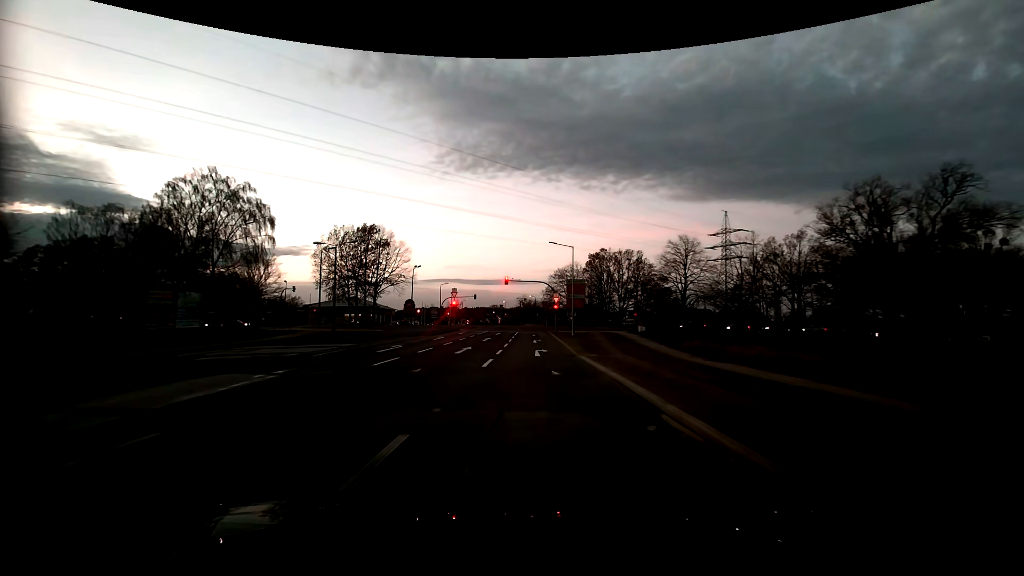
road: tertiary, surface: asphalt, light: Dusk
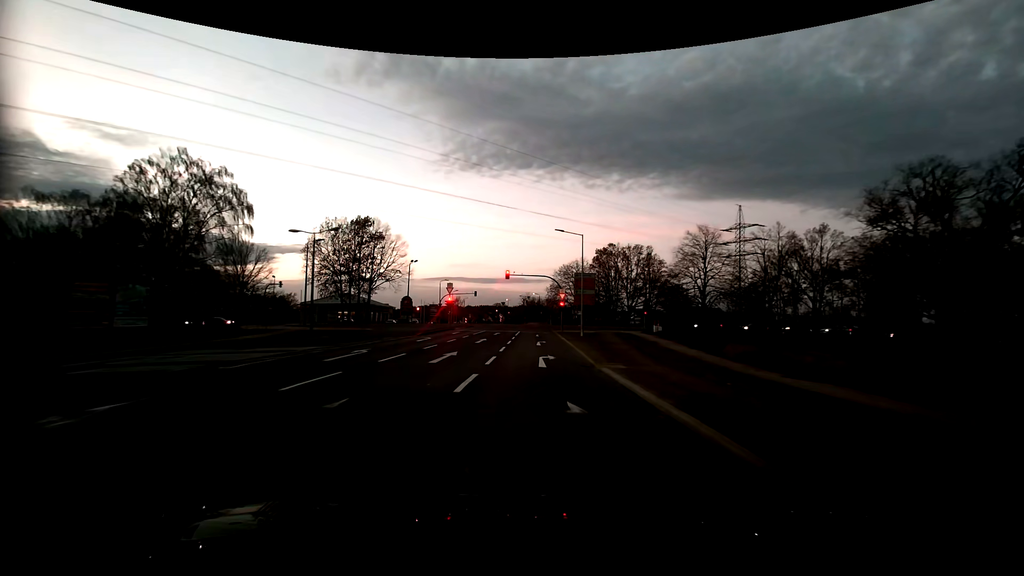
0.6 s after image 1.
(0.0, +5.6) m; 0°
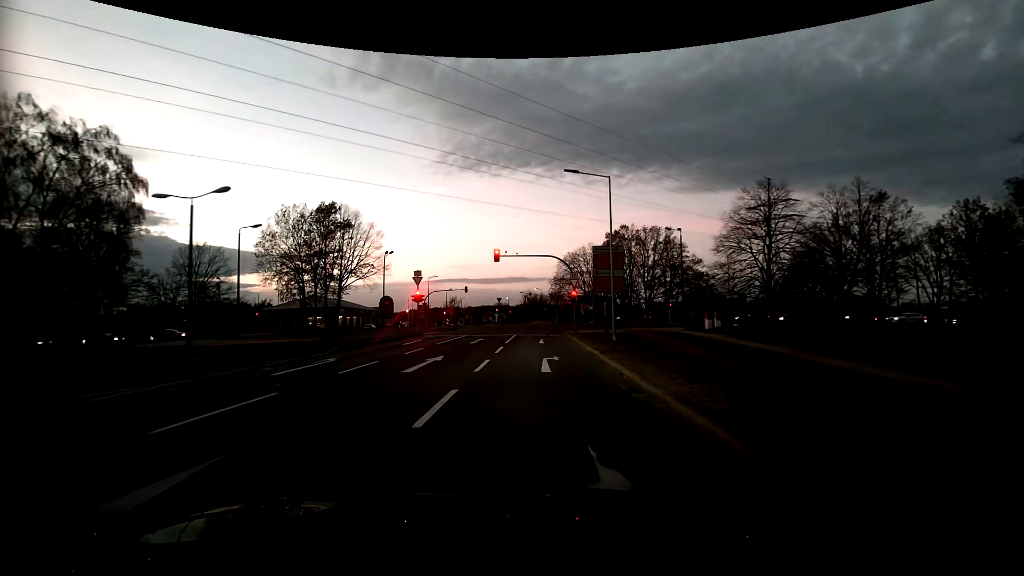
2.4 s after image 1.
(-0.2, +15.2) m; -1°
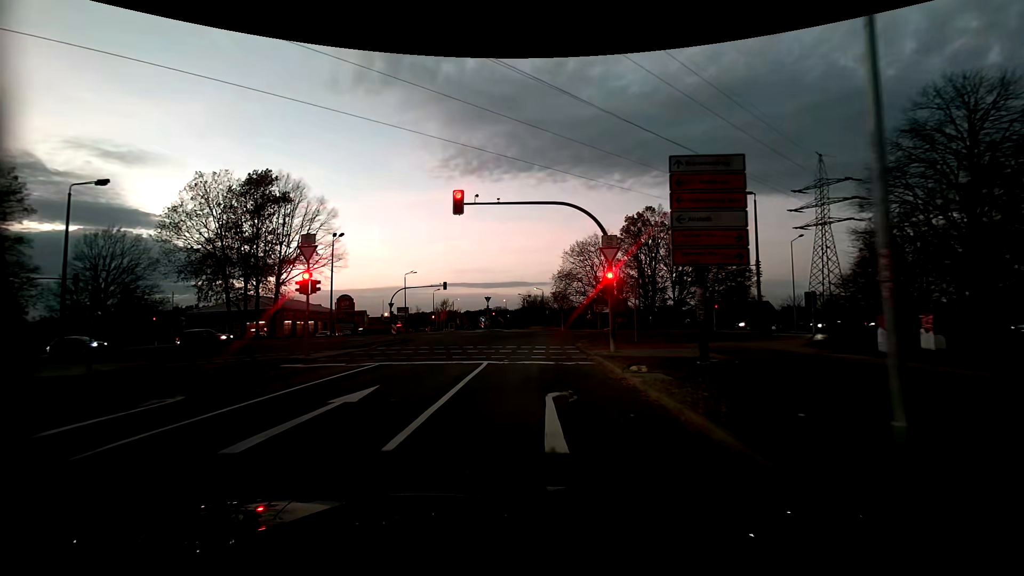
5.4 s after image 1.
(-0.1, +18.5) m; 0°
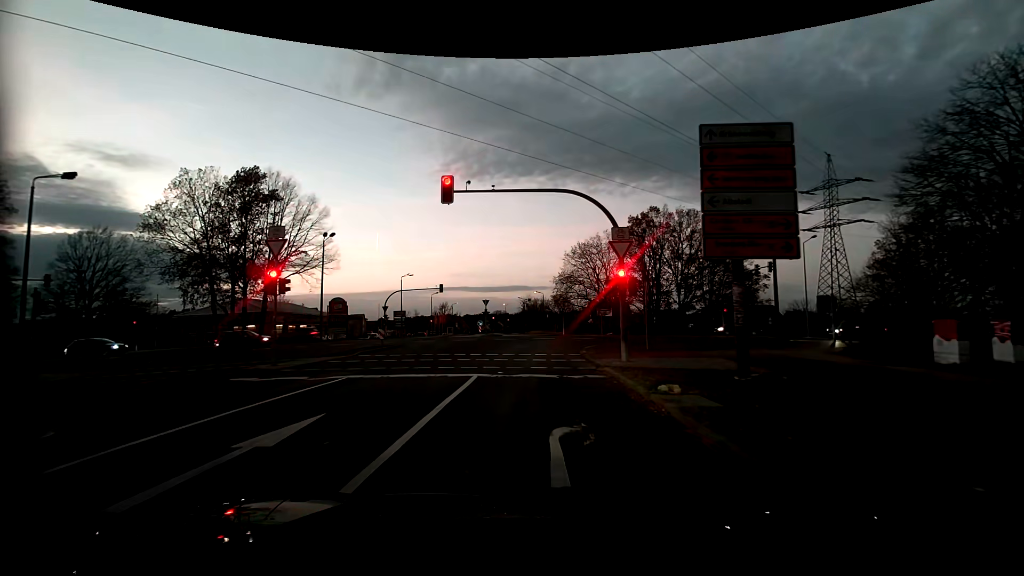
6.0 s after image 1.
(0.0, +2.5) m; 0°
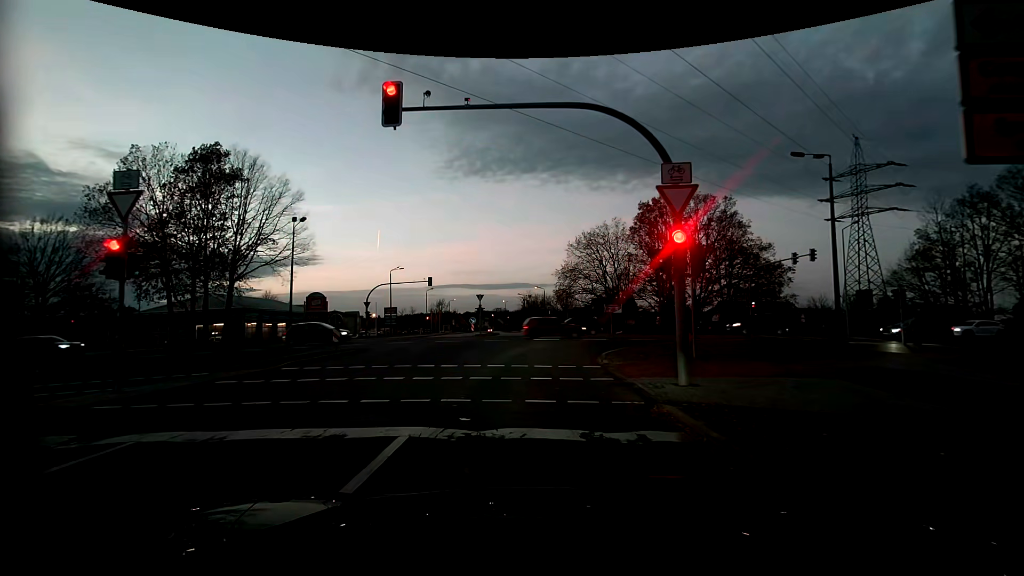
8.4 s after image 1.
(0.0, +6.5) m; -2°
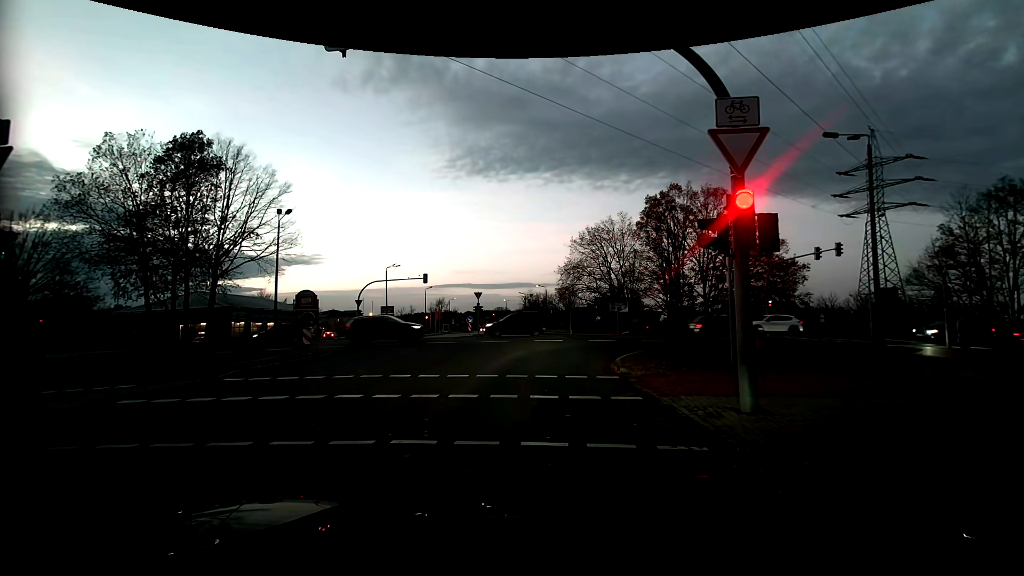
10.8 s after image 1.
(+0.1, +2.7) m; 0°
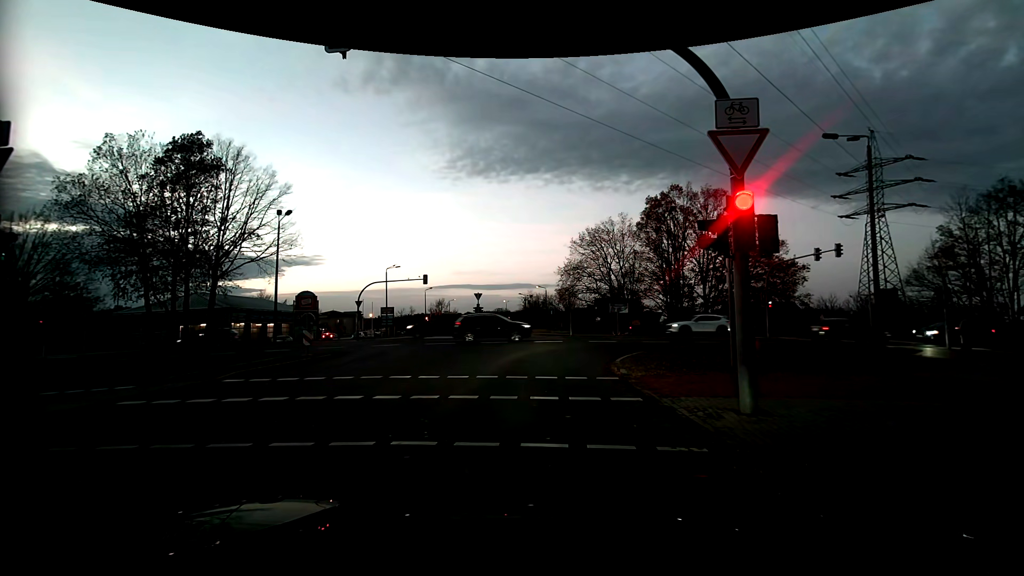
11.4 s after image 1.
(0.0, 0.0) m; 0°
(0, +10) (+1, +20) (+7, +28) (+15, +33) (+25, +34) (+35, +35) (+45, +35) (+55, +36) (+65, +37) (+75, +37) m
